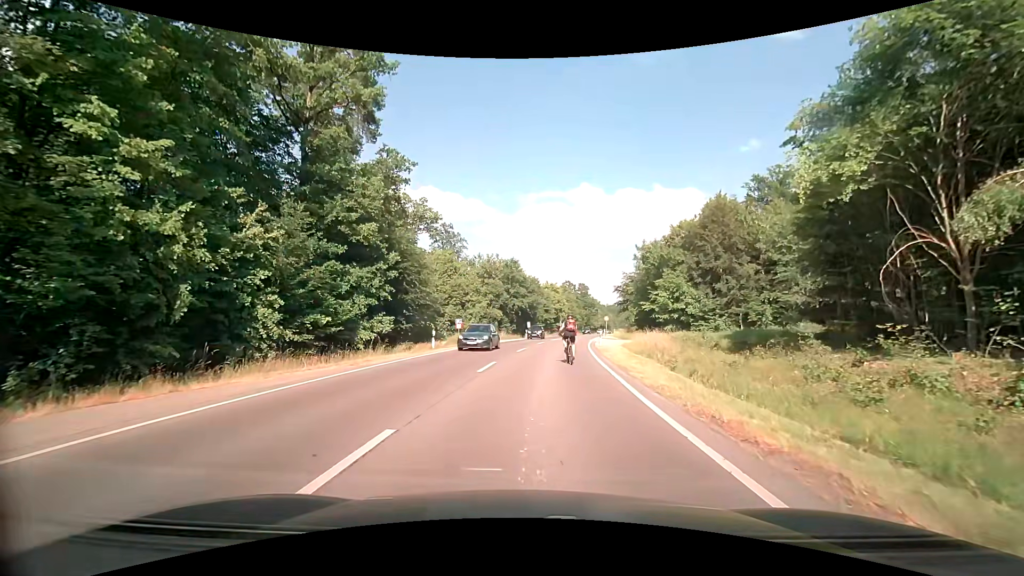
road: secondary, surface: asphalt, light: Day
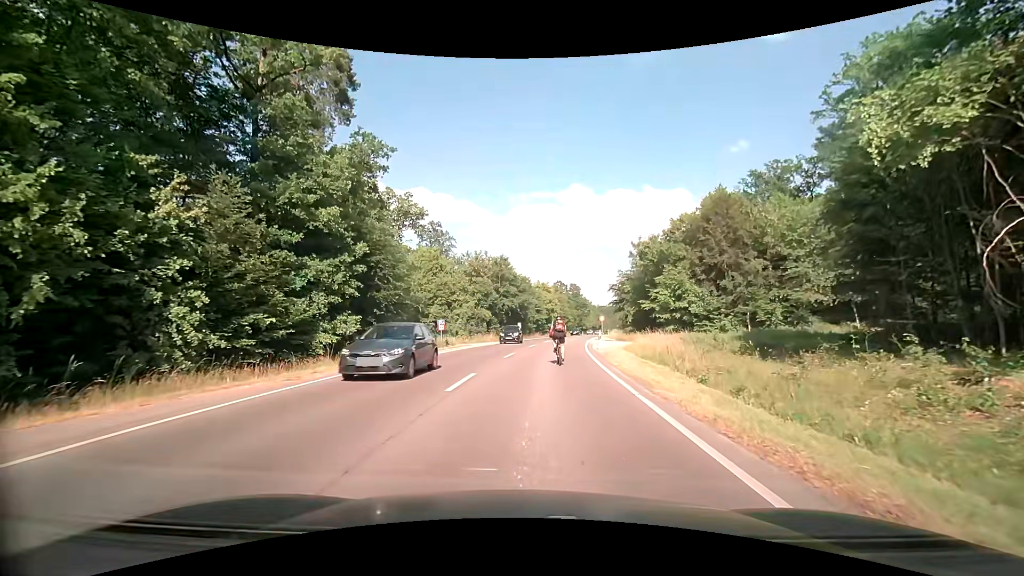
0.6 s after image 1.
(+0.1, +4.0) m; +1°
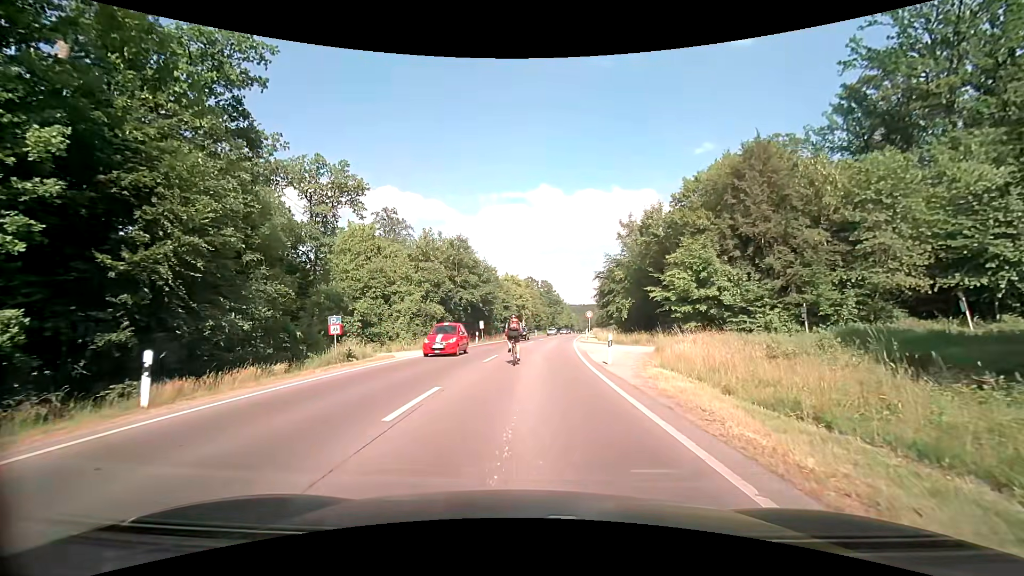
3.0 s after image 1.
(+0.5, +14.9) m; +2°
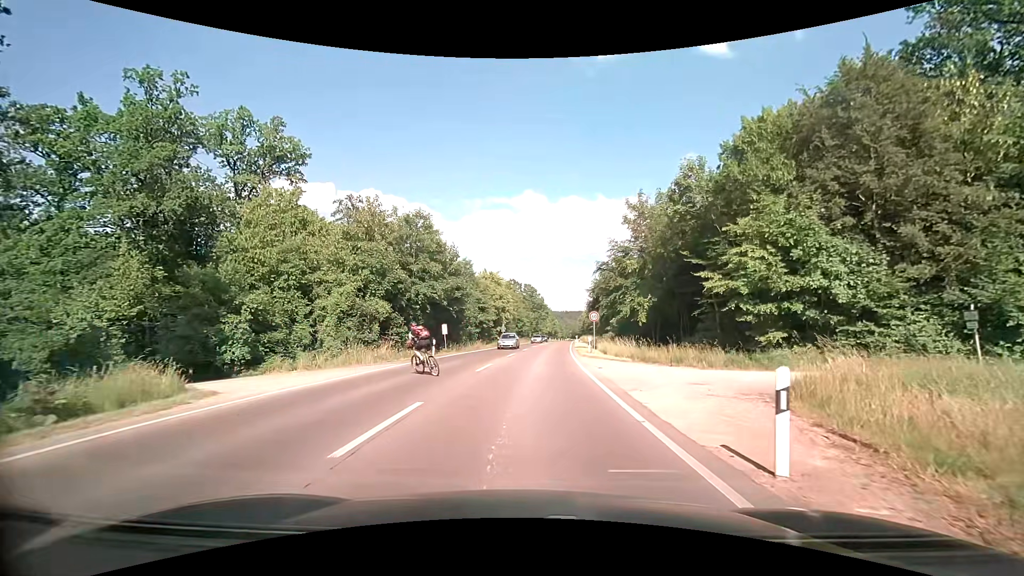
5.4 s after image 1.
(+0.6, +13.7) m; +4°
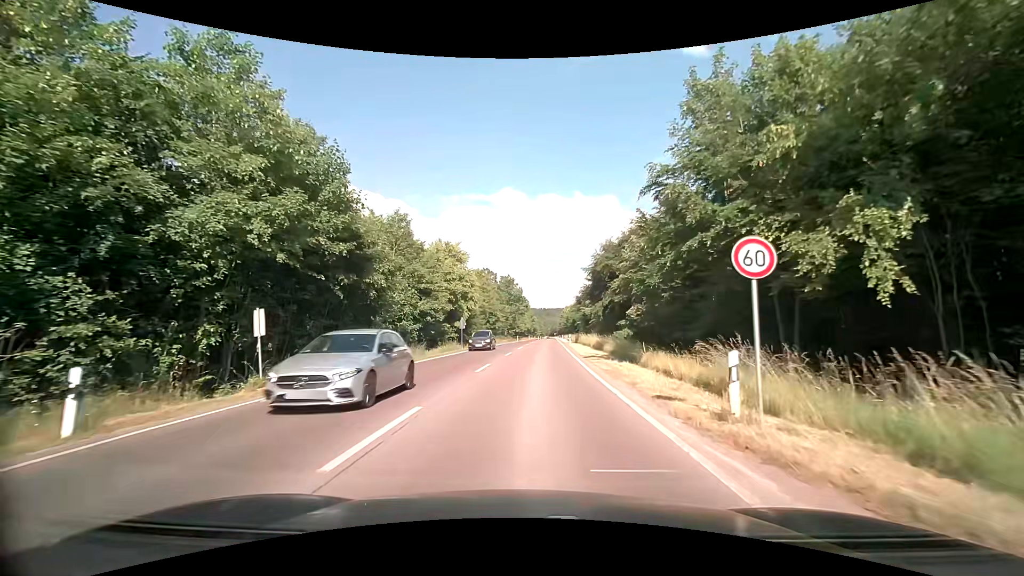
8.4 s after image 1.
(+0.5, +24.9) m; +2°
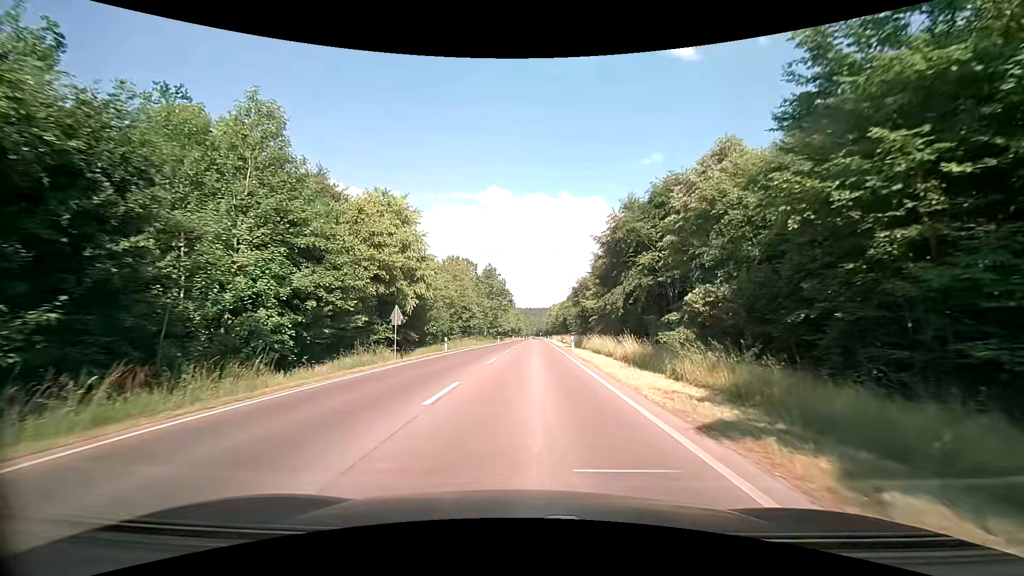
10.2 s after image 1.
(+0.4, +20.1) m; +2°
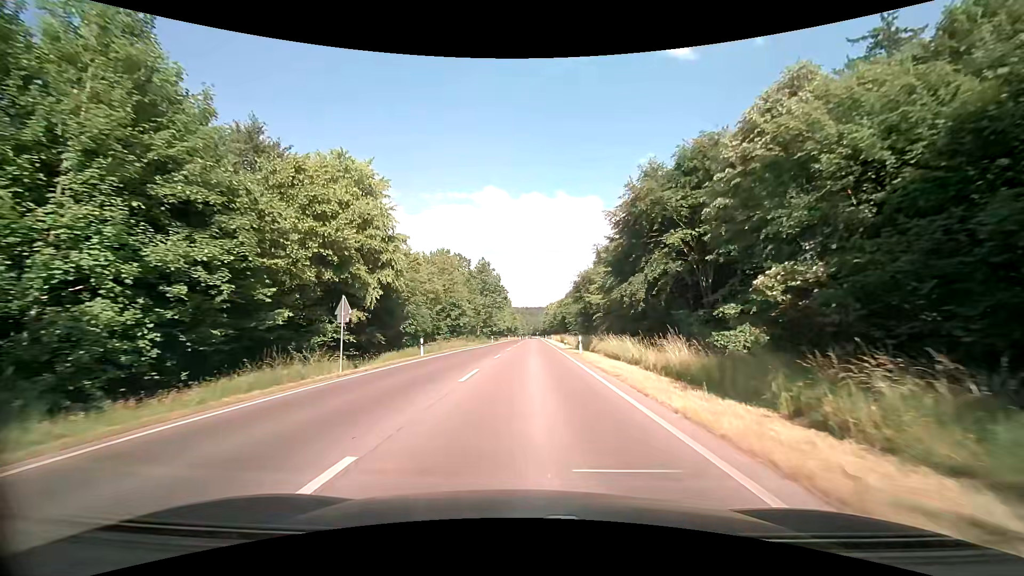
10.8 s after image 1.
(0.0, +7.9) m; 0°
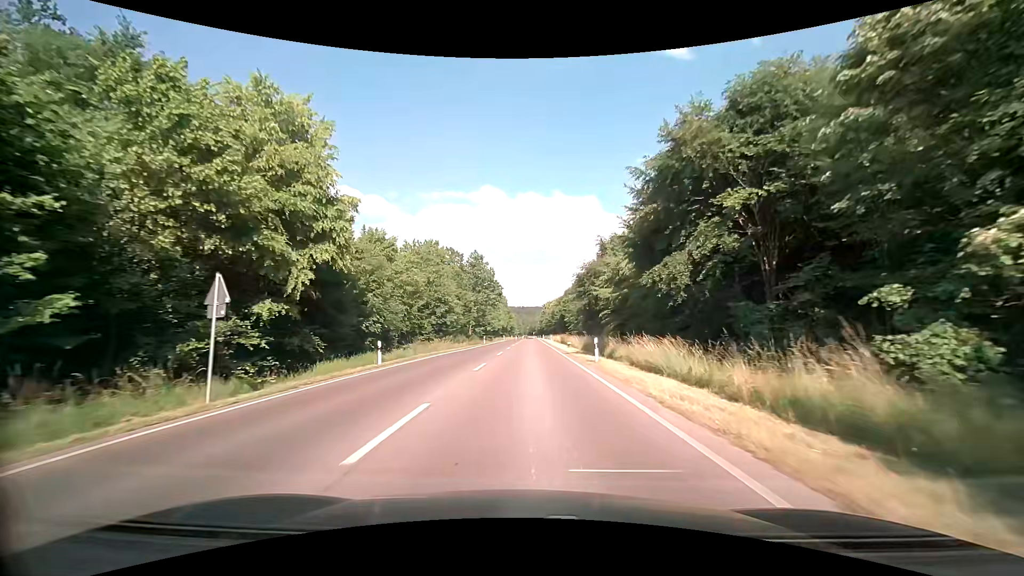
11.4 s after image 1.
(0.0, +8.4) m; 0°
(0, +10) (0, +20) (0, +30) (0, +40) (0, +50) (0, +60) (0, +70) (0, +80) (0, +90) (0, +100) m
